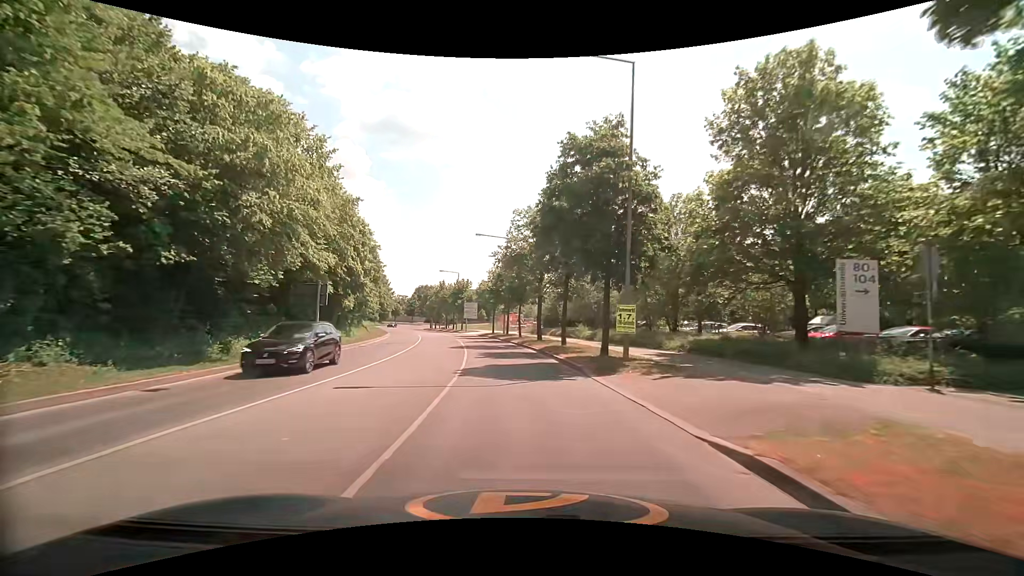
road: tertiary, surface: asphalt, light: Day
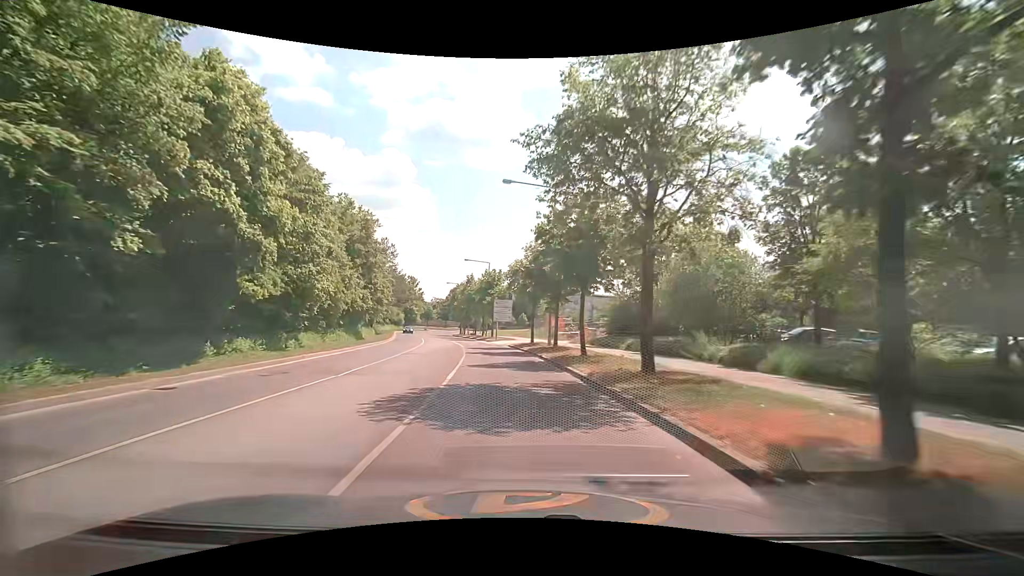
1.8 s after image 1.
(-0.9, +20.6) m; -5°
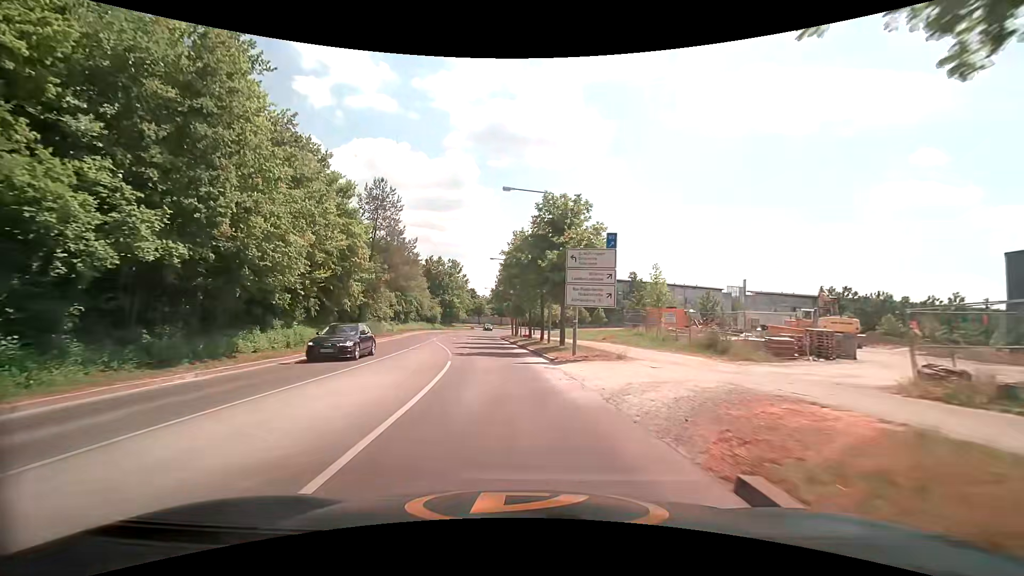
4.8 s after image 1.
(-2.1, +34.0) m; -7°
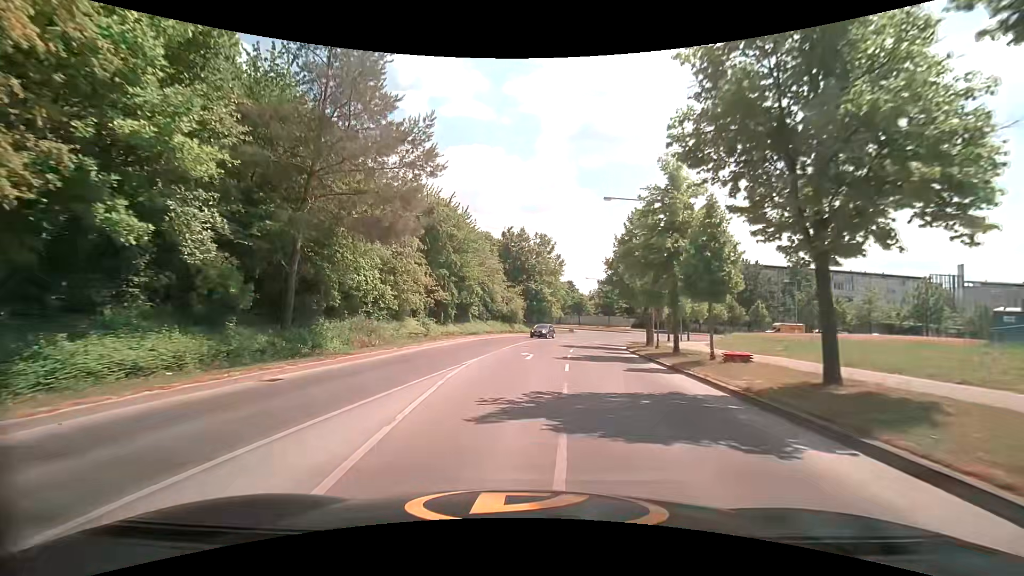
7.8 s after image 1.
(-3.4, +31.2) m; -11°
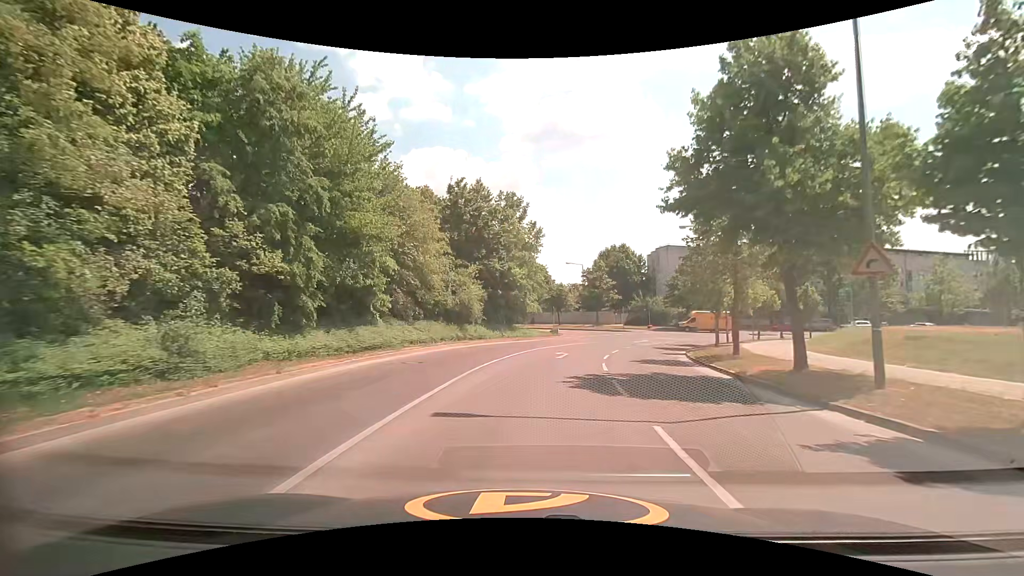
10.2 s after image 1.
(+0.3, +23.8) m; +3°
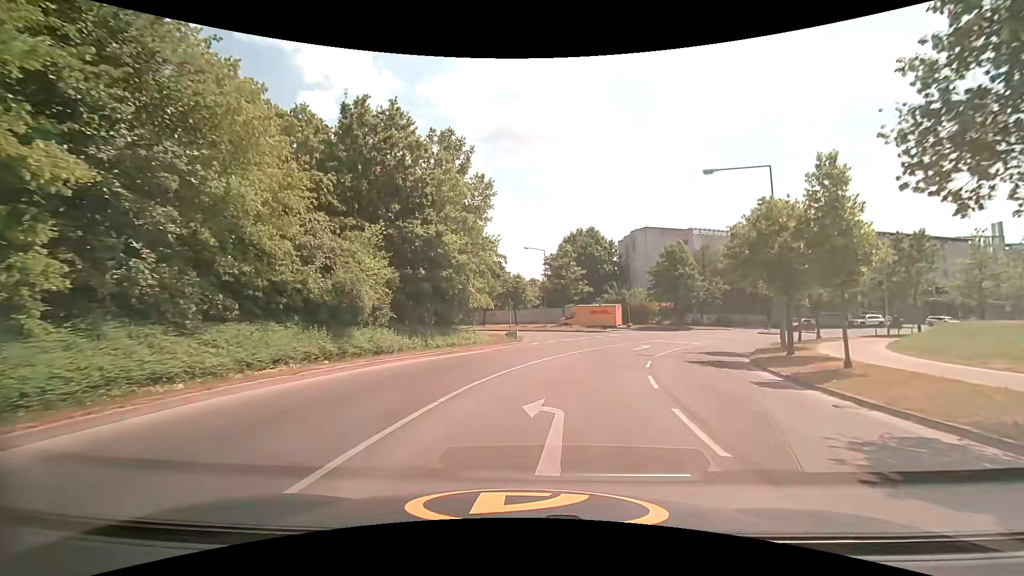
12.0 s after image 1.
(+0.5, +16.4) m; +5°
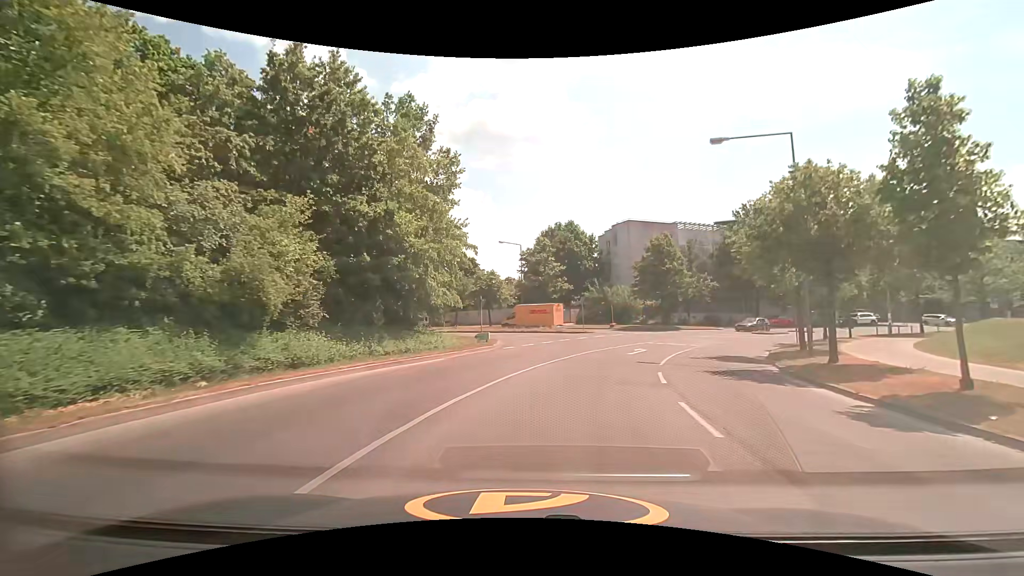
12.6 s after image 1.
(+0.1, +5.1) m; +3°
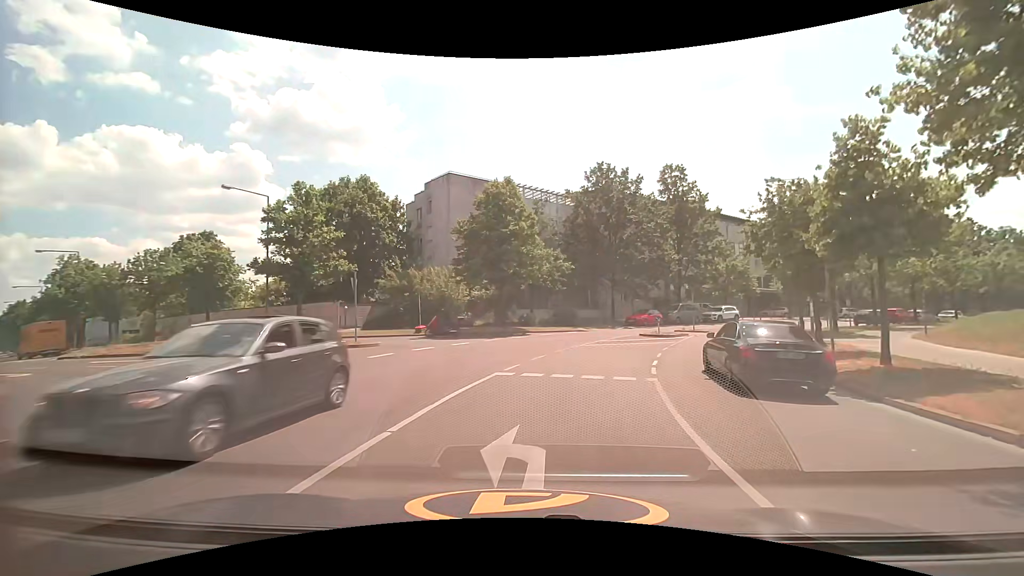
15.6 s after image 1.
(+3.8, +22.3) m; +21°
(+1, +10) (+1, +20) (-5, +27) (-14, +31) (-24, +34) (-33, +38) (-42, +43) (-50, +49) (-58, +55) (-65, +62) m
